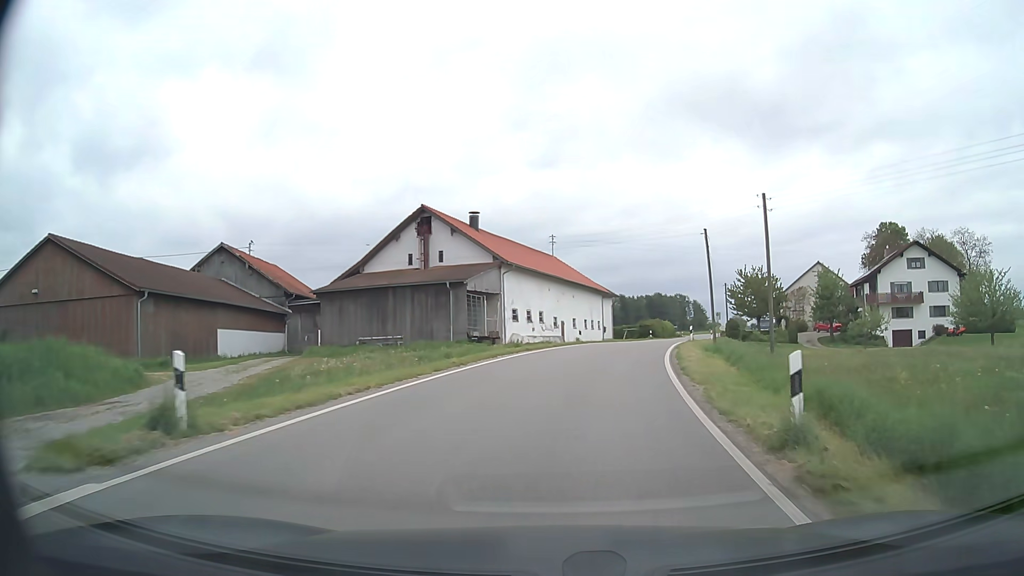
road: secondary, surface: asphalt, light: Day
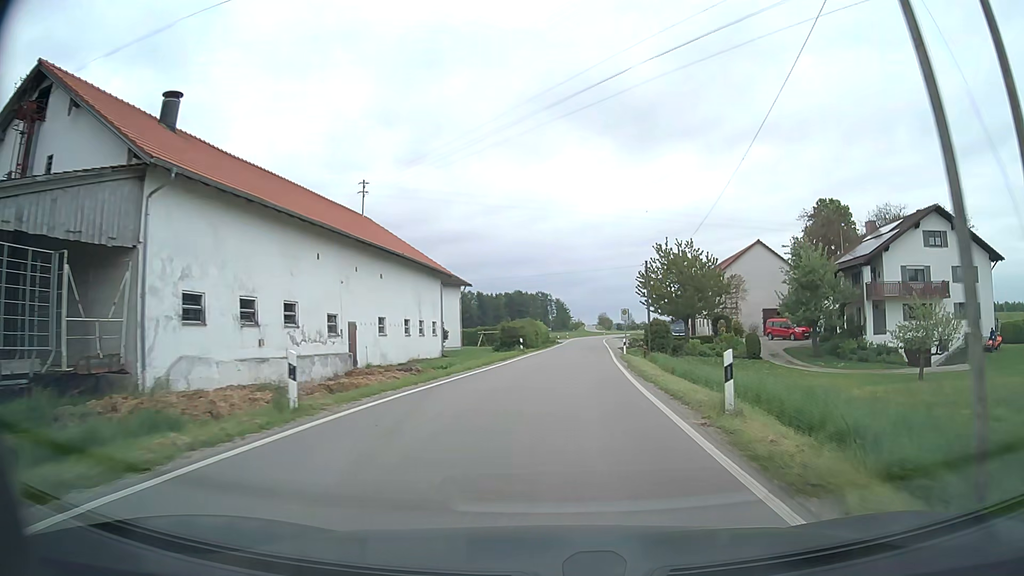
(+3.5, +29.9) m; +11°
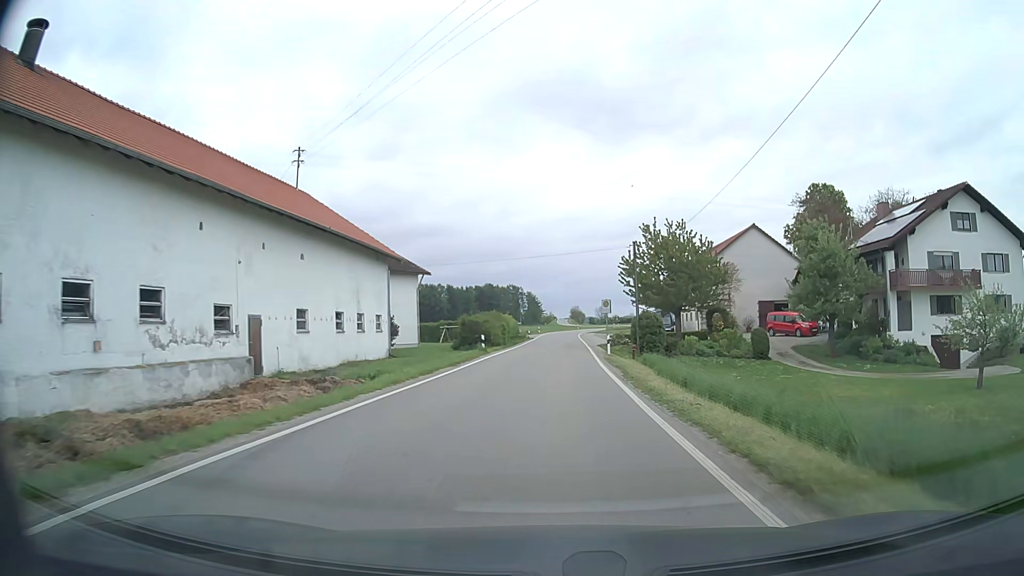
(+0.3, +7.8) m; +3°
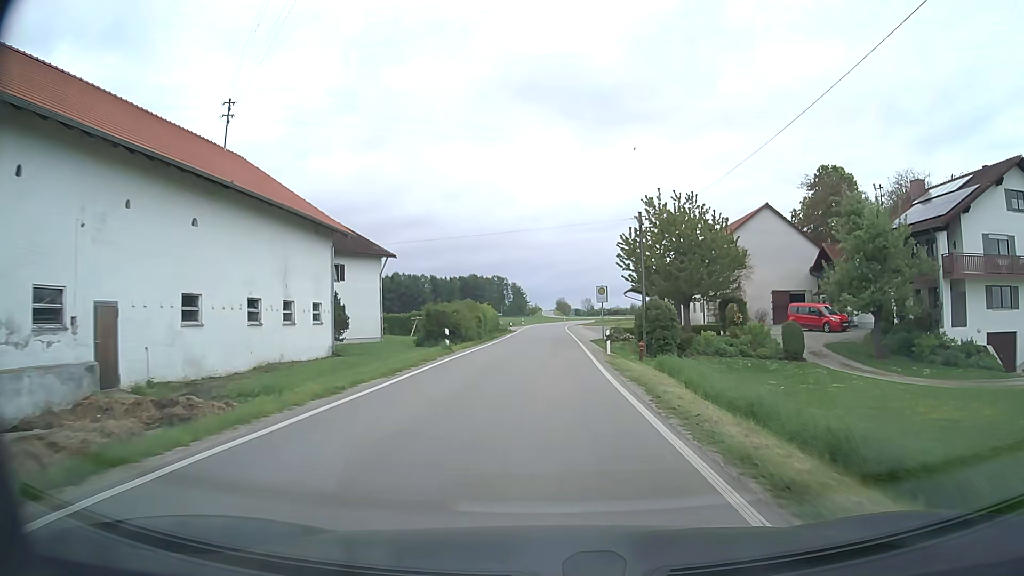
(+0.1, +8.0) m; +1°
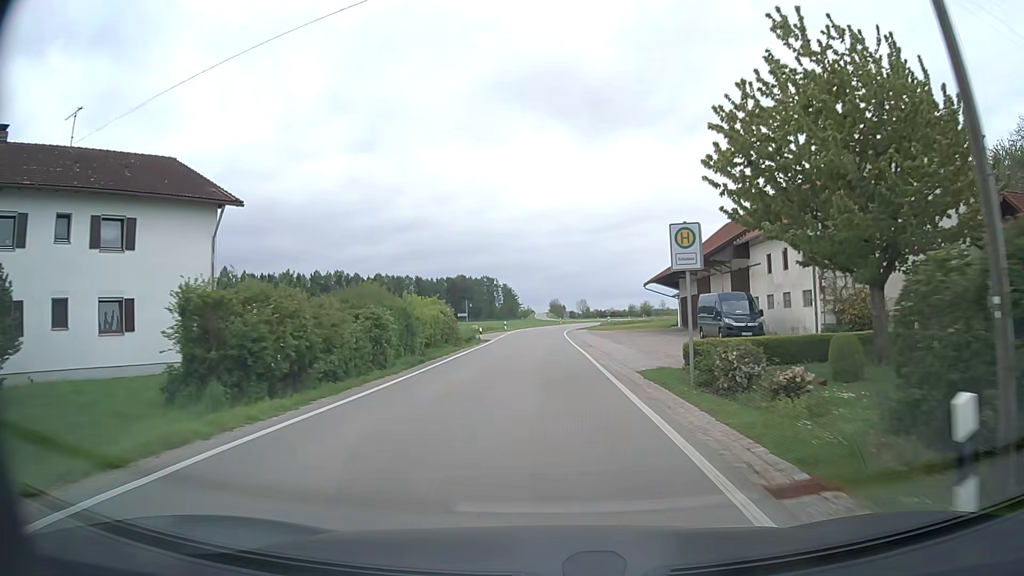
(+0.2, +24.9) m; +1°
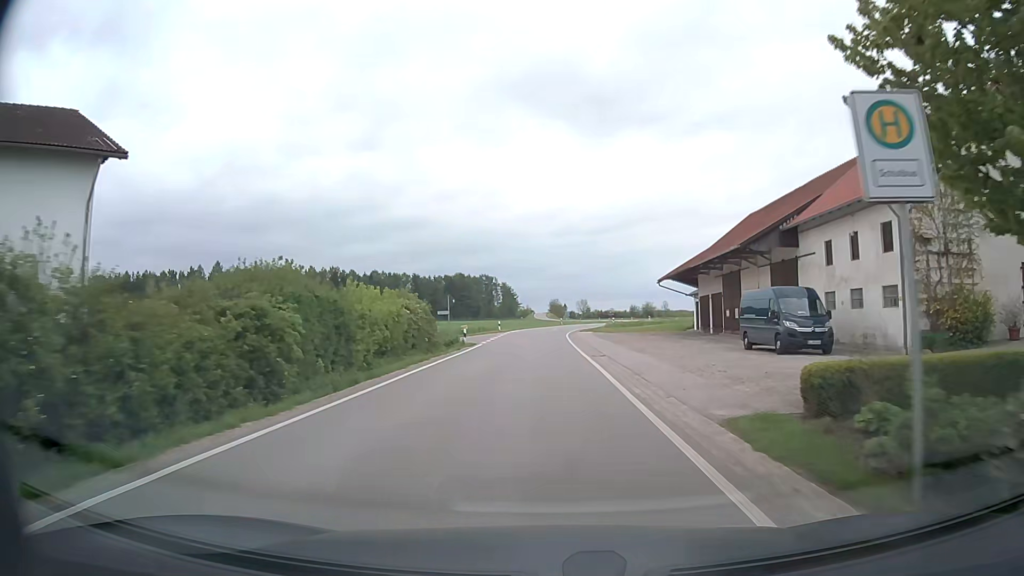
(-0.1, +8.2) m; -1°
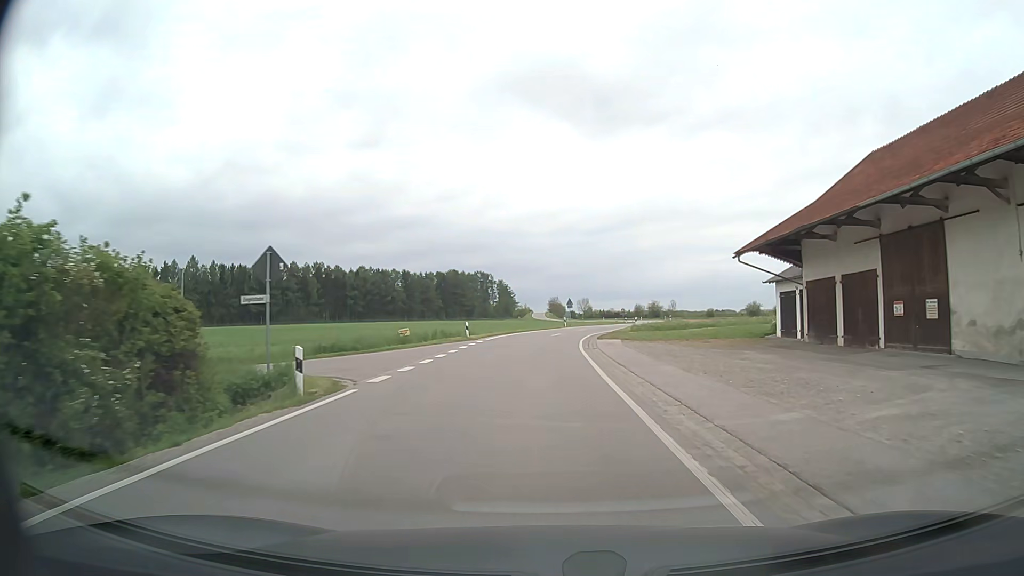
(+0.2, +24.2) m; 0°
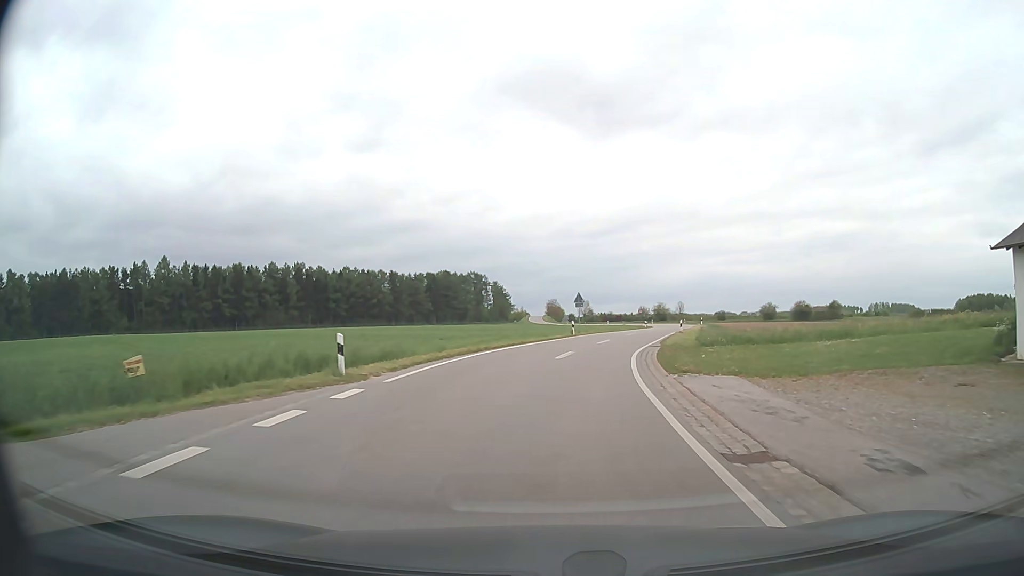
(0.0, +23.6) m; 0°
(0, +10) (+1, +20) (+3, +30) (+5, +40) (+8, +49) (+10, +59) (+13, +69) (+15, +78) (+18, +88) (+20, +98) m
